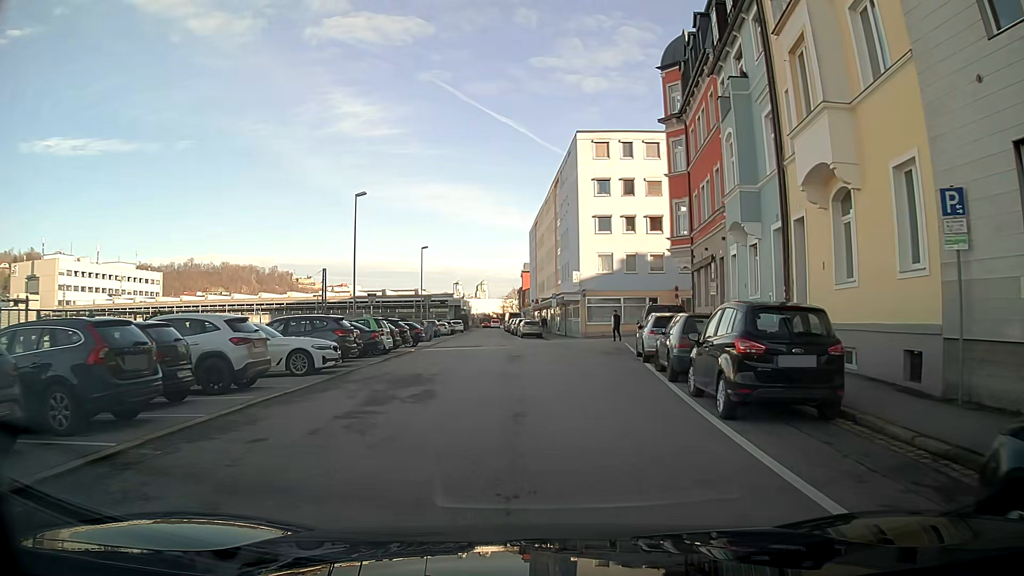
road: residential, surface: asphalt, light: Day
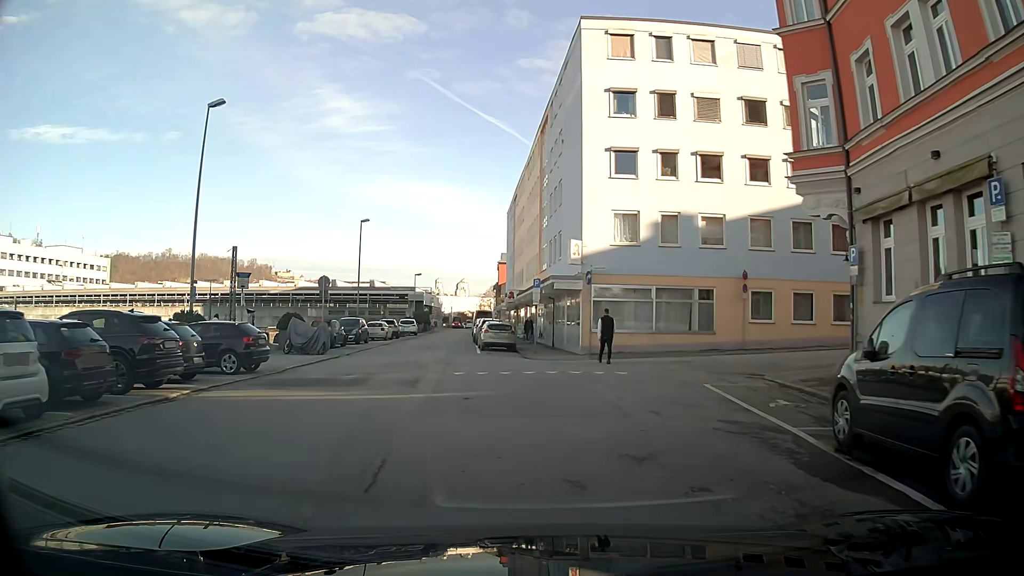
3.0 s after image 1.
(+0.3, +20.6) m; +1°
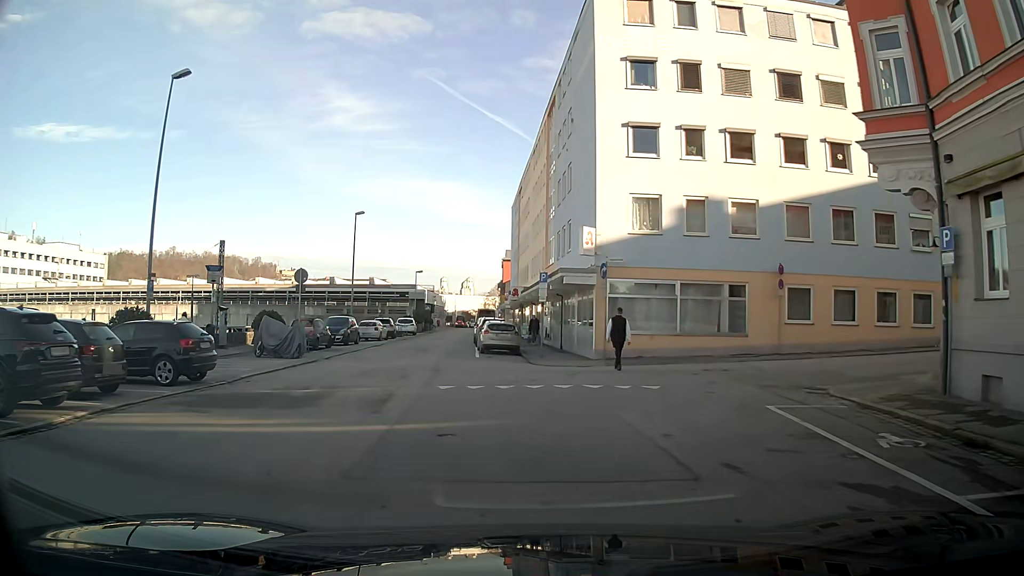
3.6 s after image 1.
(0.0, +3.7) m; 0°
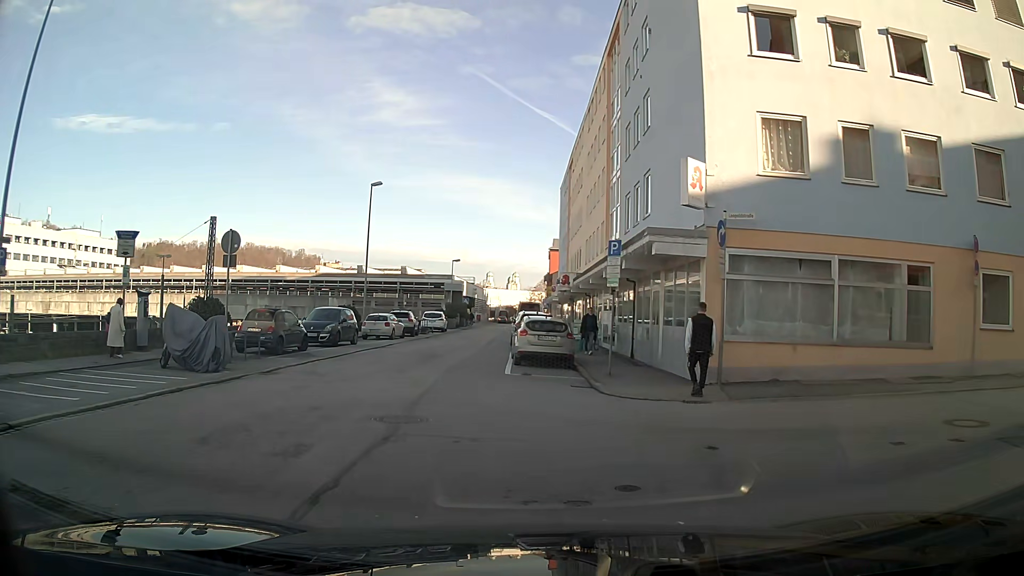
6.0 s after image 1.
(-0.2, +9.7) m; -2°
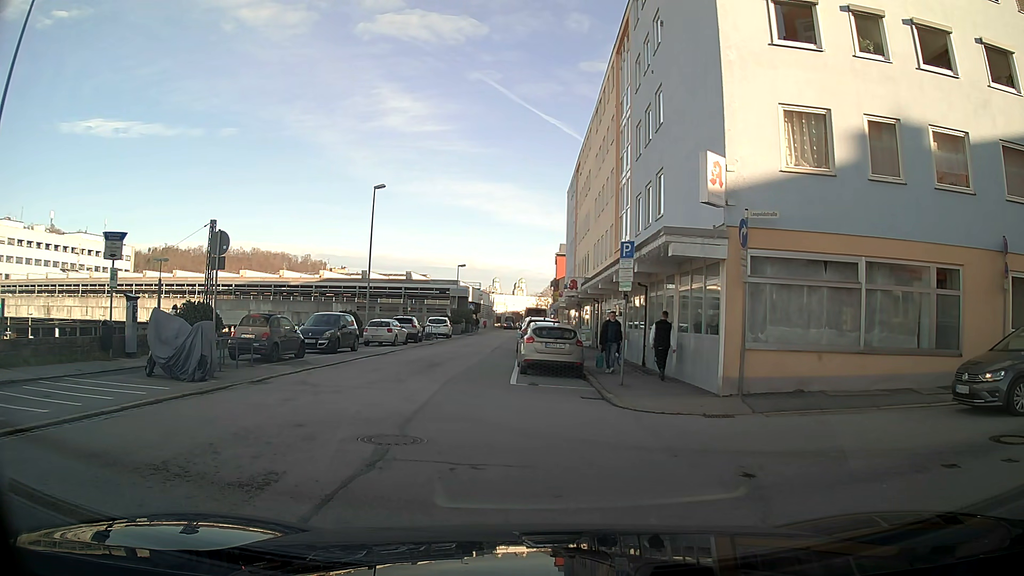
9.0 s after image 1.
(0.0, +1.1) m; 0°
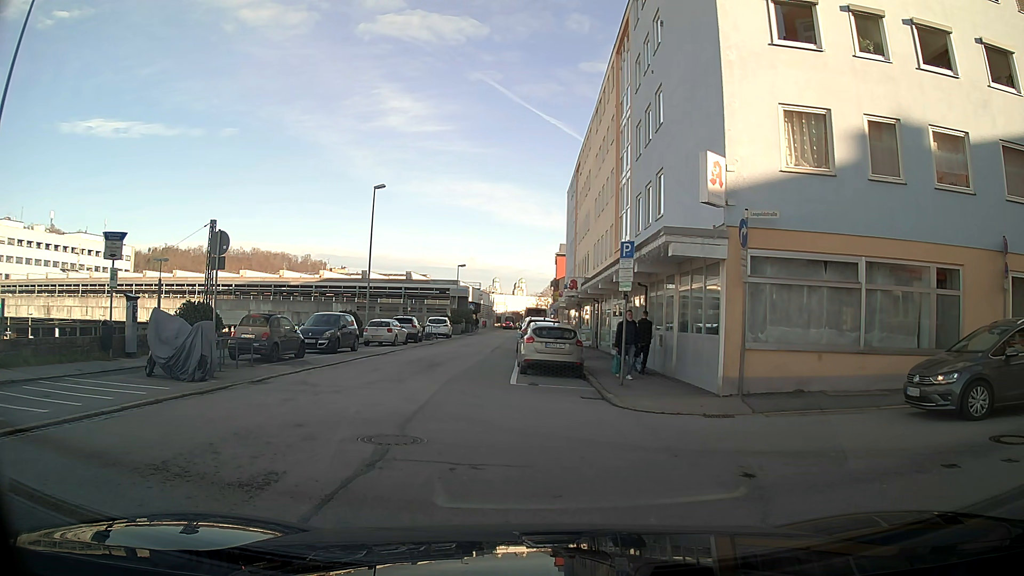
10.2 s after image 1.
(0.0, 0.0) m; 0°
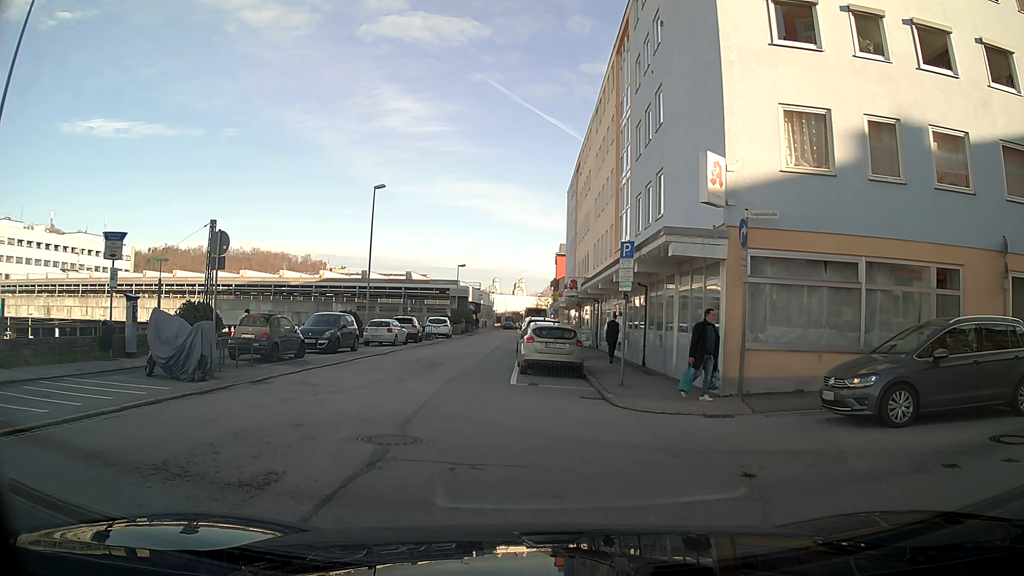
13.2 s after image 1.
(0.0, 0.0) m; 0°
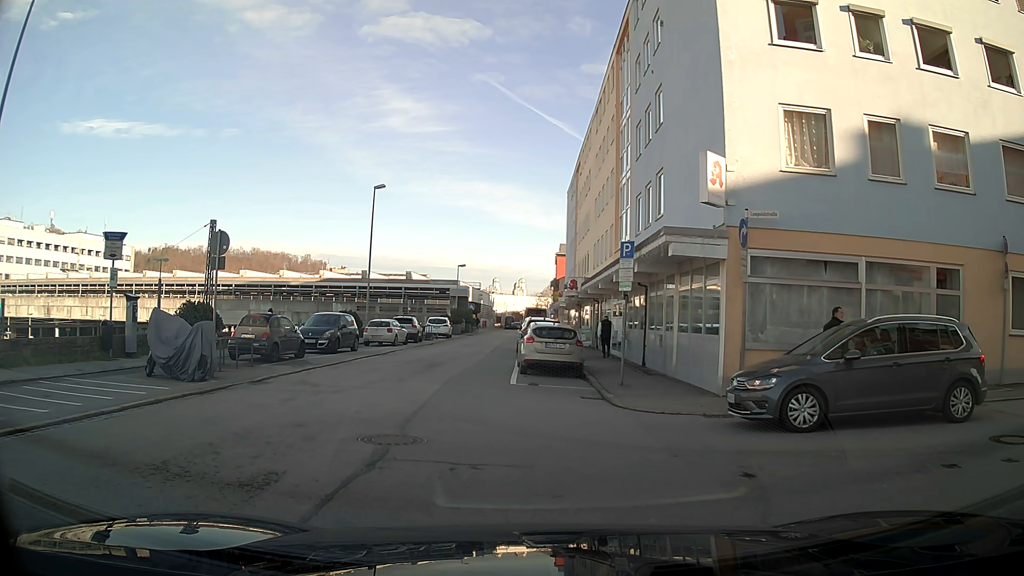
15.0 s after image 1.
(0.0, 0.0) m; 0°
(-1, +10) (-3, +20) (-4, +30) (-4, +40) (-5, +50) (-5, +60) (-5, +70) (-6, +80) (-6, +90) (-7, +100) m
